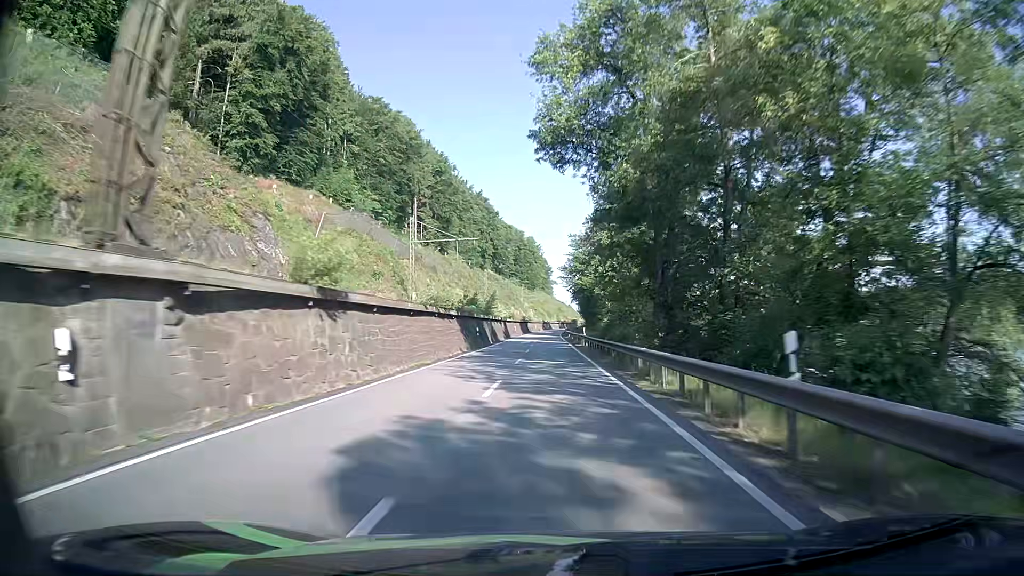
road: primary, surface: asphalt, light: Day
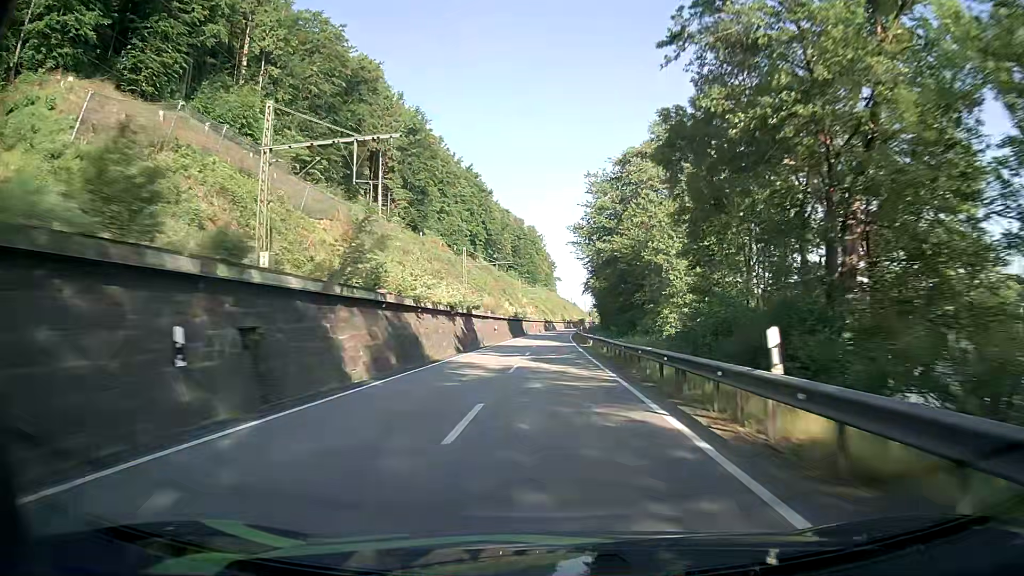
(0.0, +41.4) m; 0°
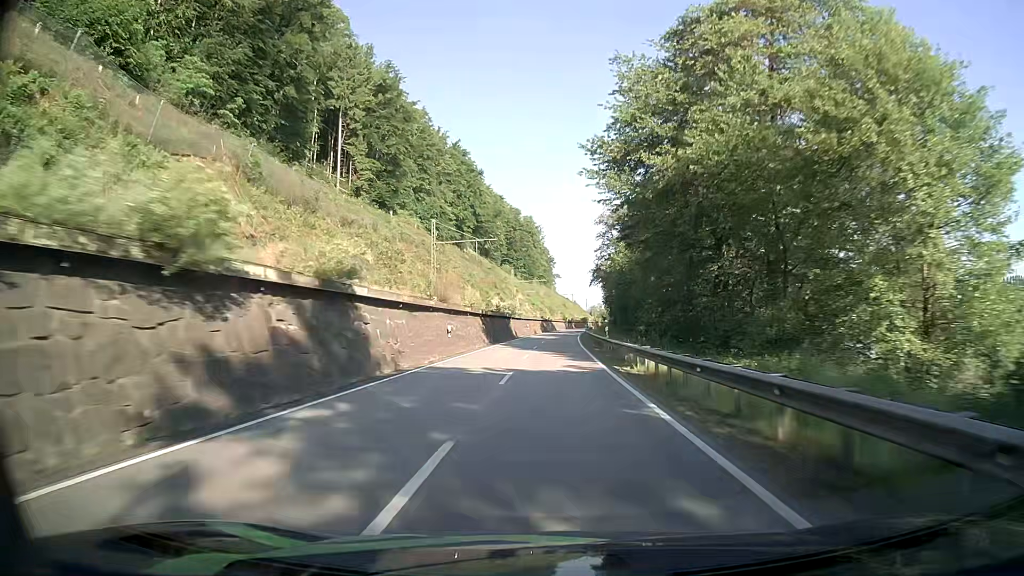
(0.0, +27.8) m; 0°
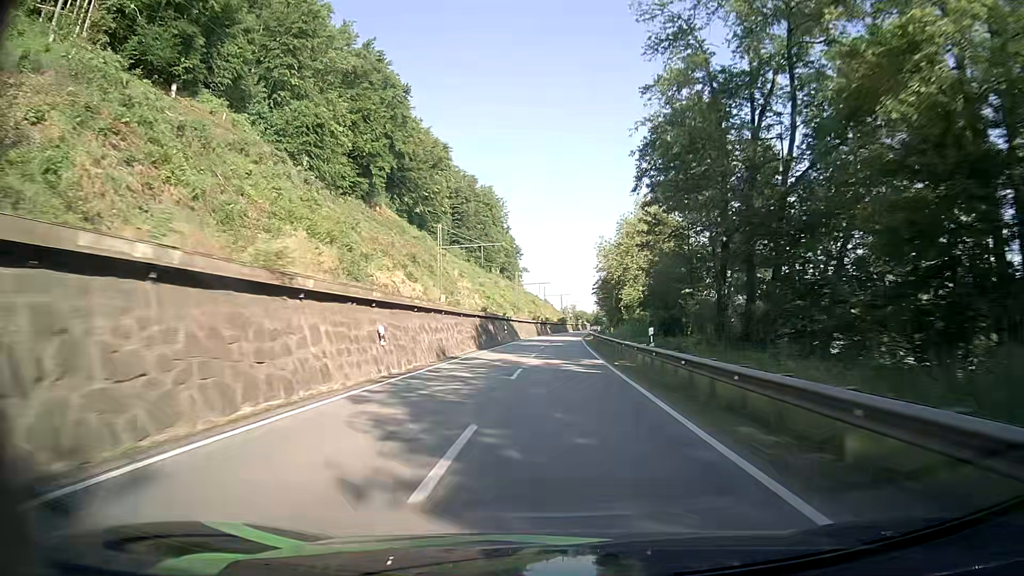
(+0.7, +70.2) m; +2°
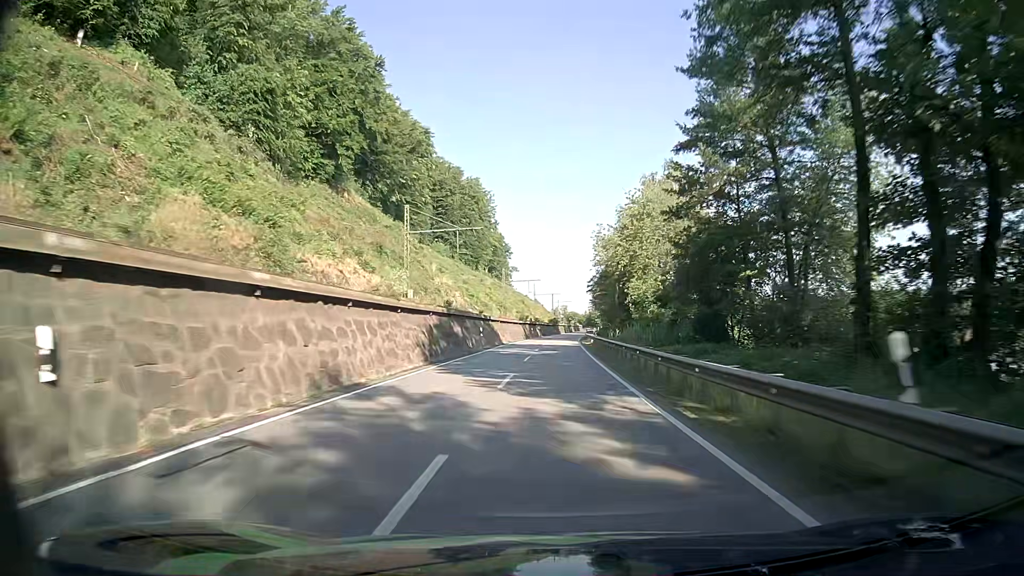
(+0.2, +14.1) m; +1°
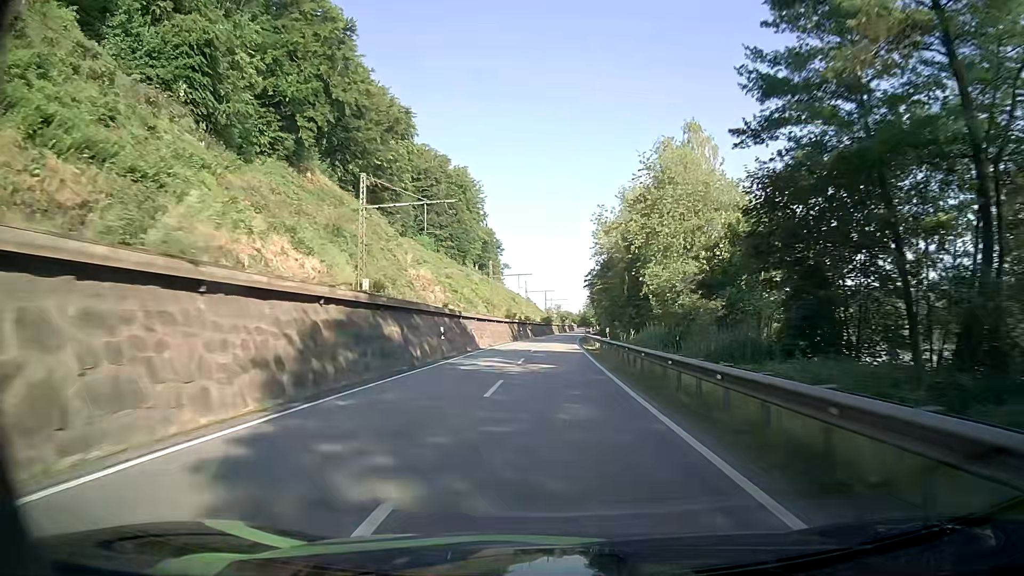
(+0.1, +14.0) m; +1°
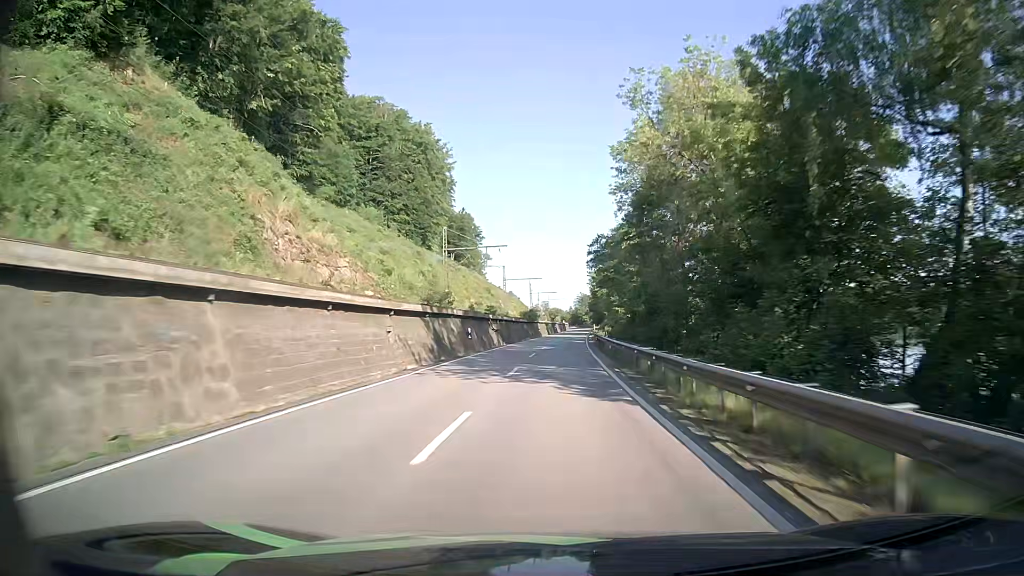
(+0.4, +41.9) m; +1°
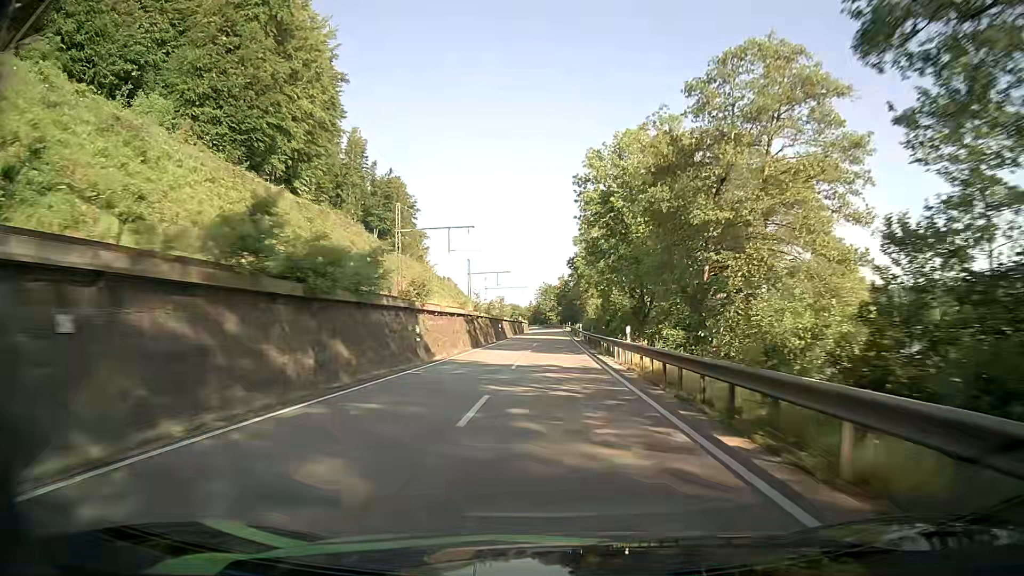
(+2.2, +69.4) m; +4°
(0, +10) (0, +20) (0, +30) (0, +40) (0, +50) (0, +60) (0, +70) (0, +80) (0, +90) (0, +100) m
